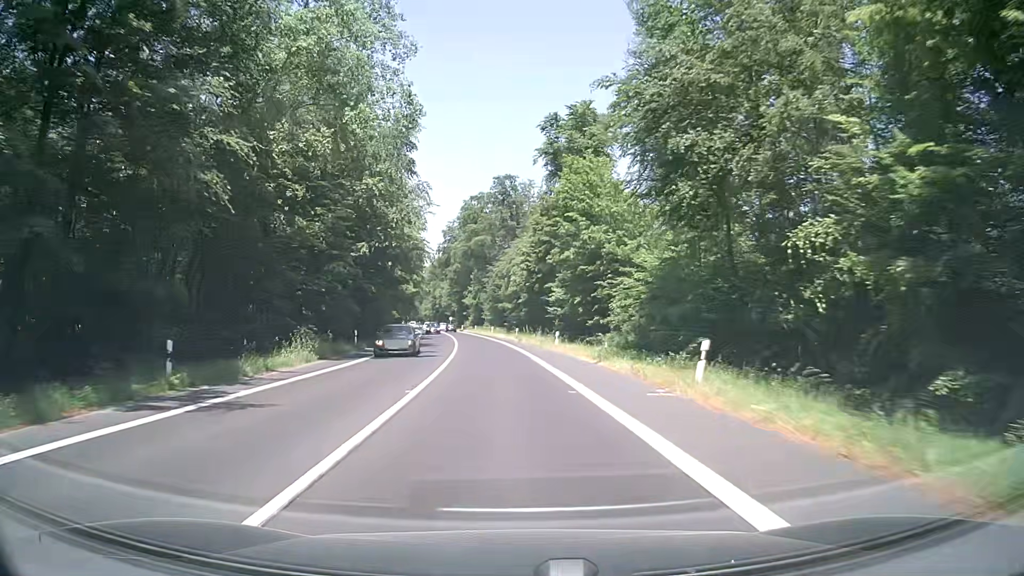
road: secondary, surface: asphalt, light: Day
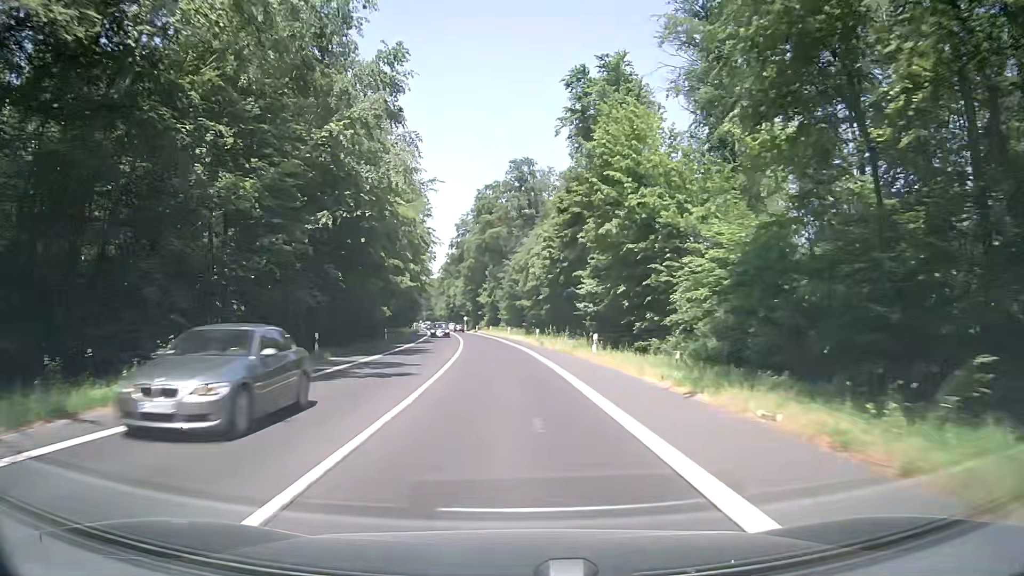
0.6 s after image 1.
(-0.1, +10.9) m; -1°
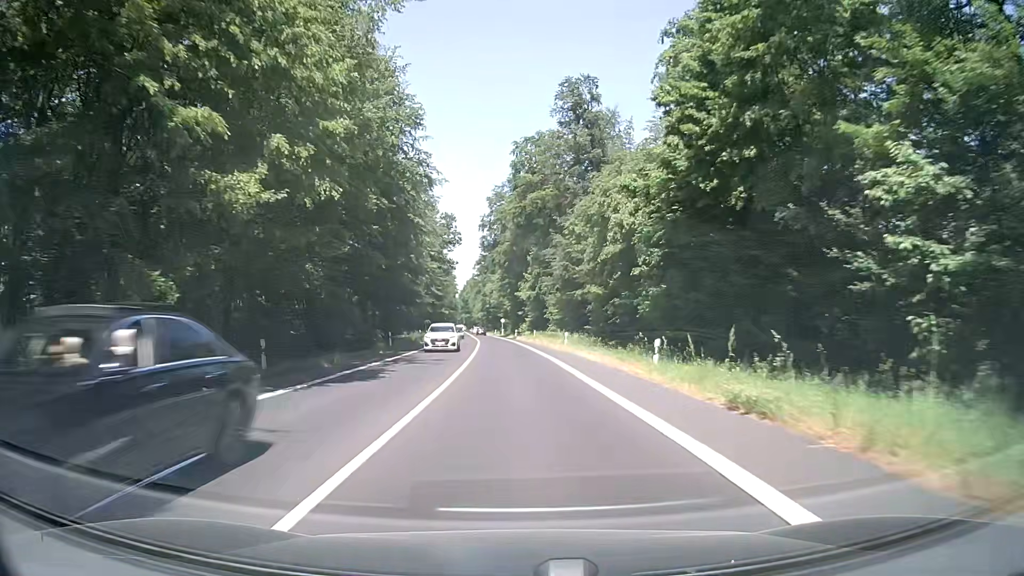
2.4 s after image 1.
(-1.4, +32.8) m; -5°
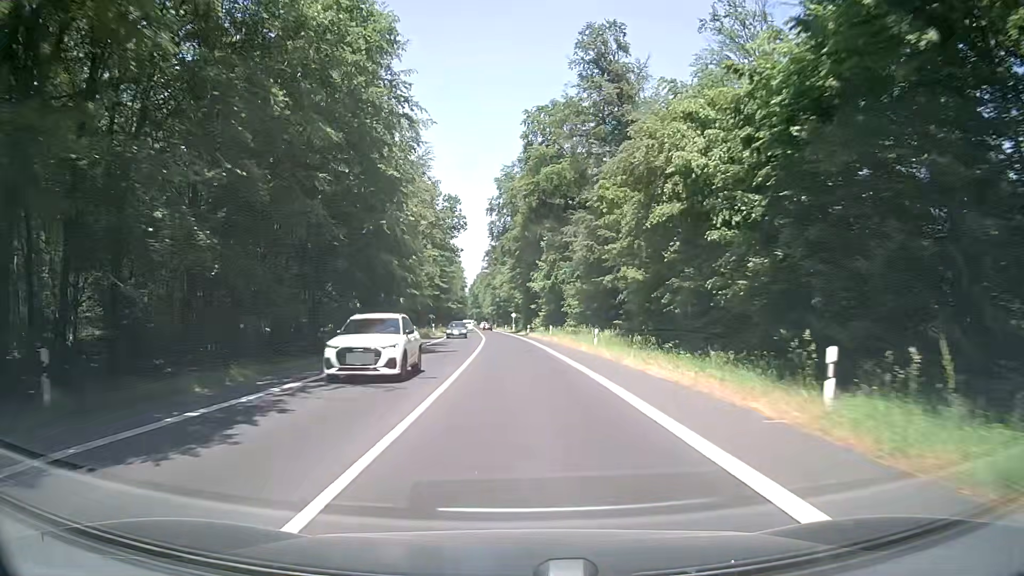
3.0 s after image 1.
(0.0, +11.0) m; -1°
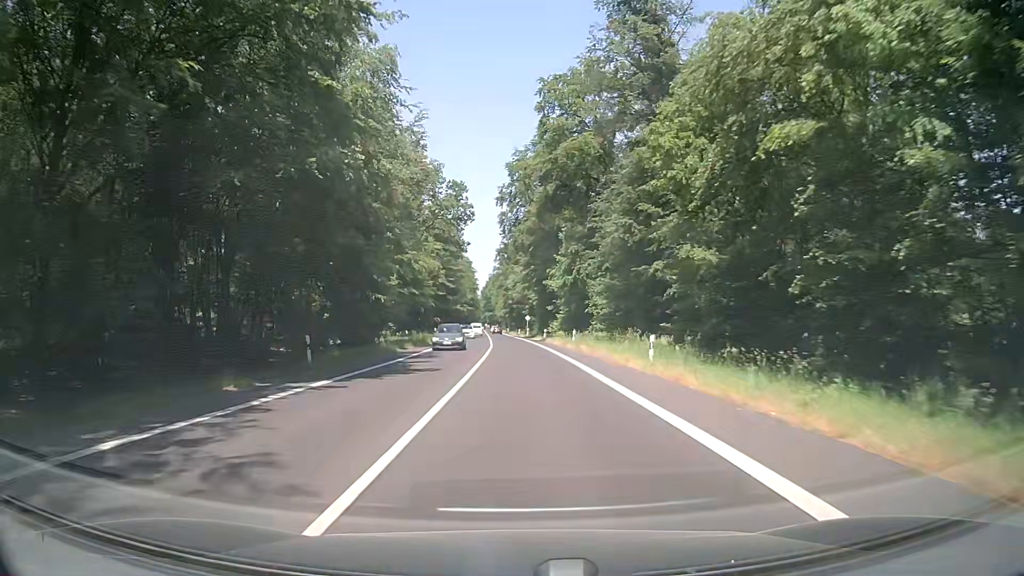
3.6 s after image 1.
(0.0, +11.0) m; 0°
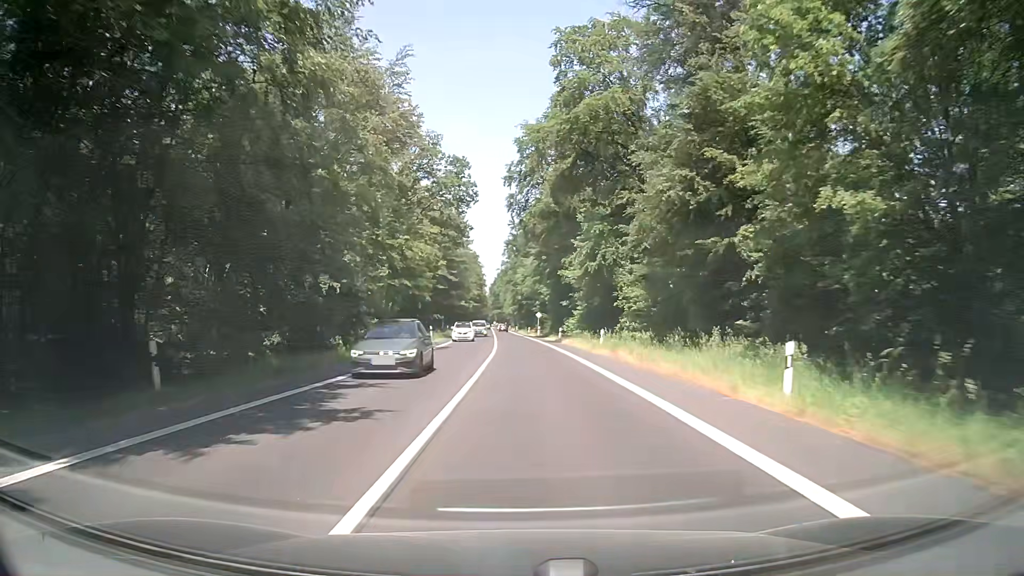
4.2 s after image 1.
(-0.1, +11.0) m; -2°
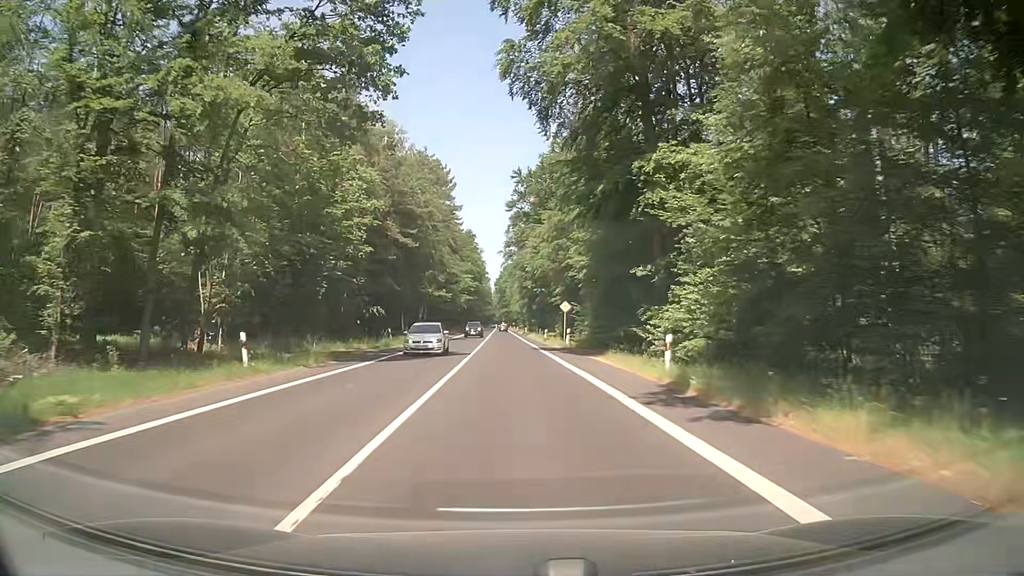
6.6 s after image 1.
(+0.4, +43.5) m; 0°
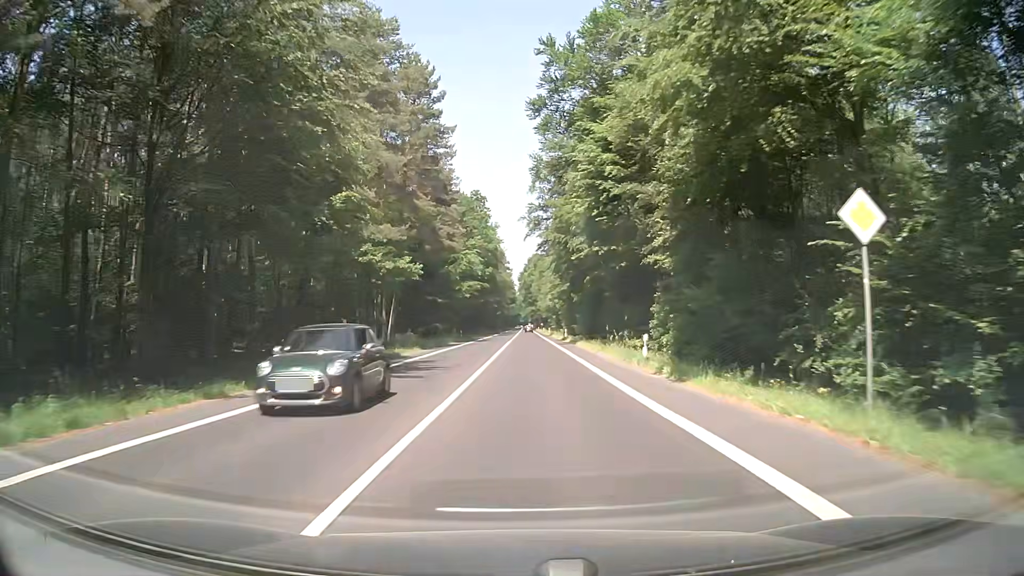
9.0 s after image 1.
(-1.4, +43.0) m; -3°
(0, +10) (0, +20) (0, +30) (0, +40) (+1, +50) (+1, +60) (+1, +70) (+1, +80) (+2, +90) (+2, +100) m
